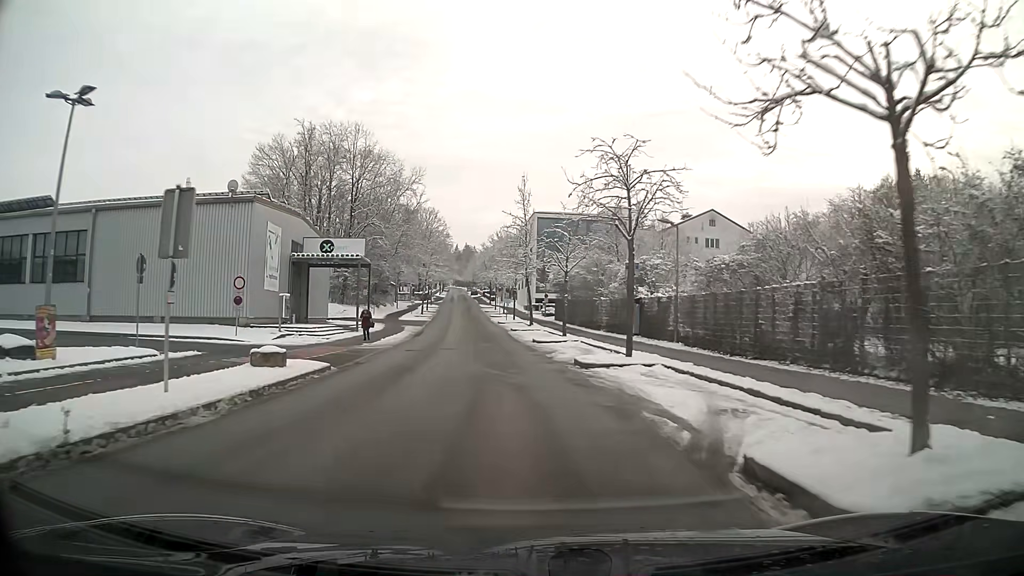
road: residential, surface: asphalt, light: Day
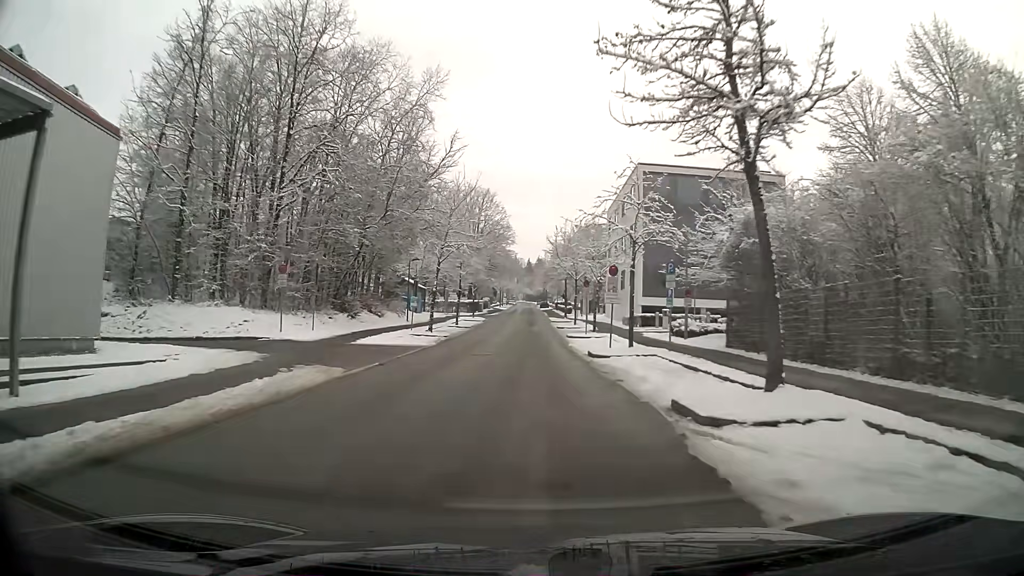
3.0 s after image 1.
(-2.2, +37.8) m; -6°
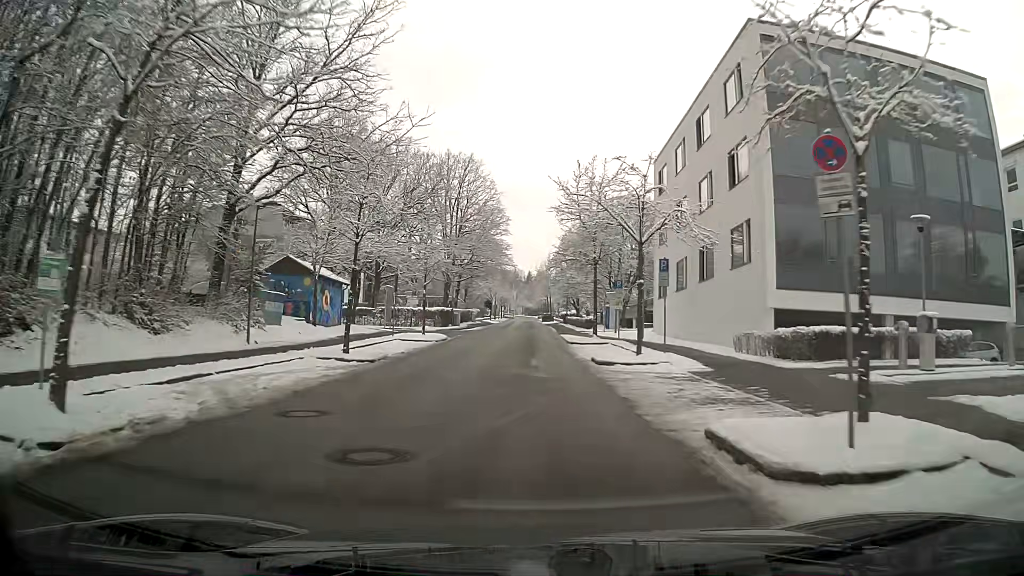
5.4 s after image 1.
(0.0, +31.1) m; 0°
